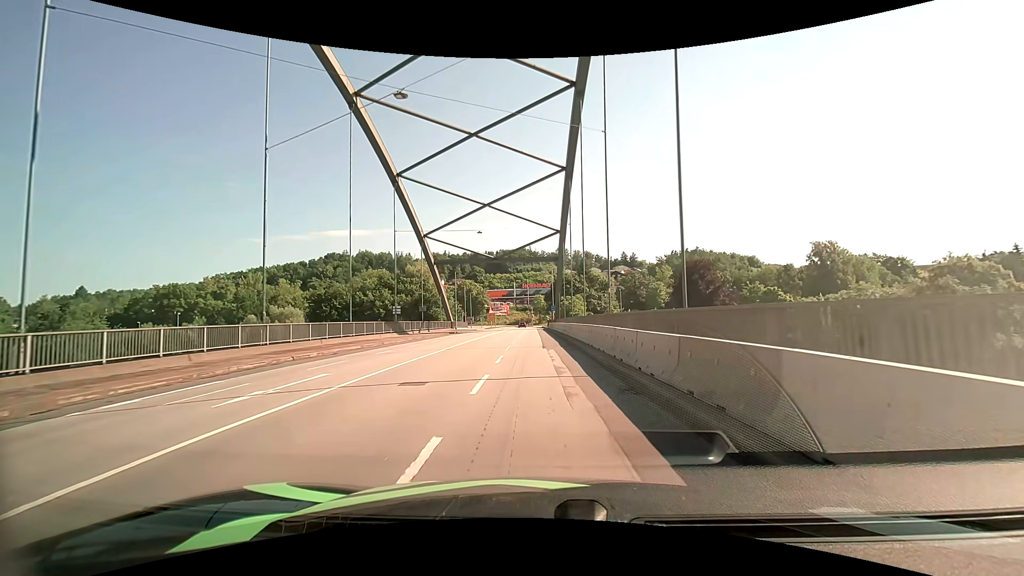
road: primary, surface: asphalt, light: Day
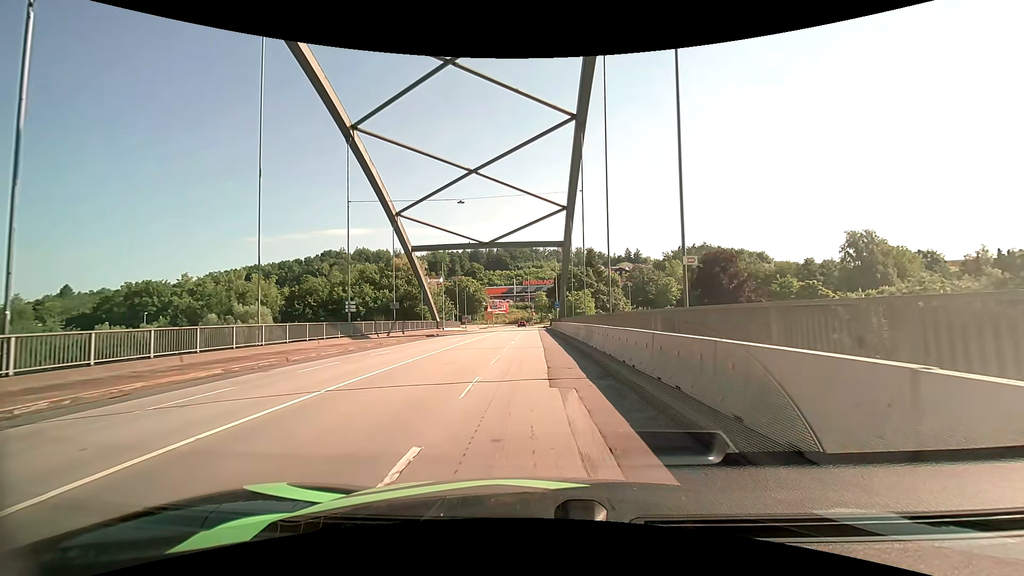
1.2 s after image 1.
(0.0, +12.5) m; 0°
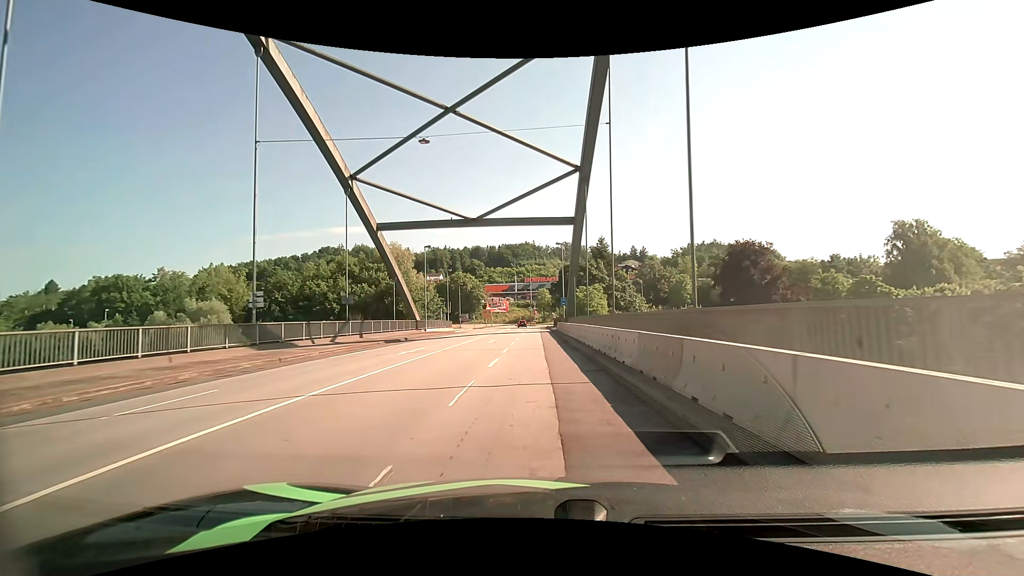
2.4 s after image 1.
(0.0, +12.8) m; 0°
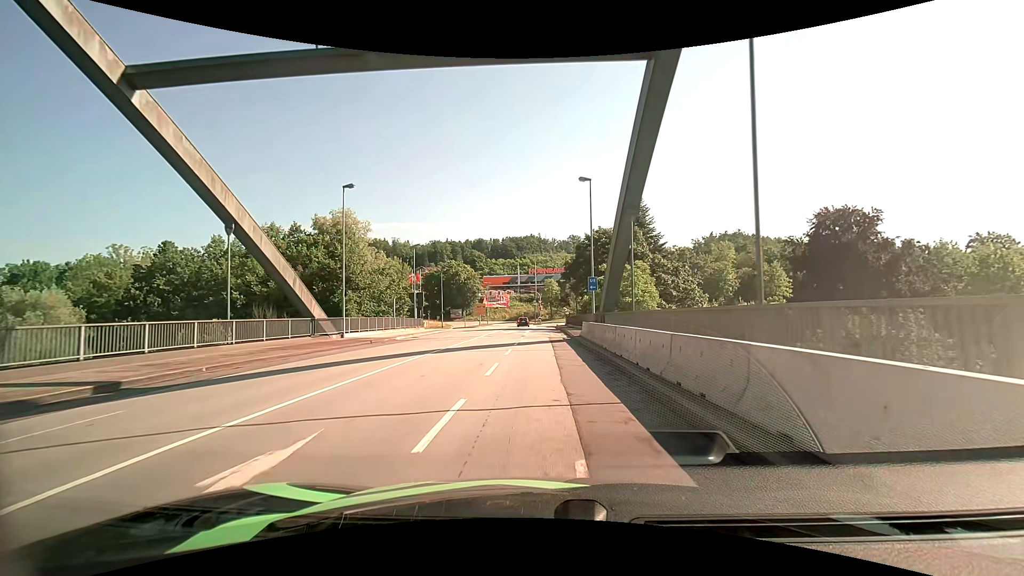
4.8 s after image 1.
(-0.3, +26.9) m; 0°
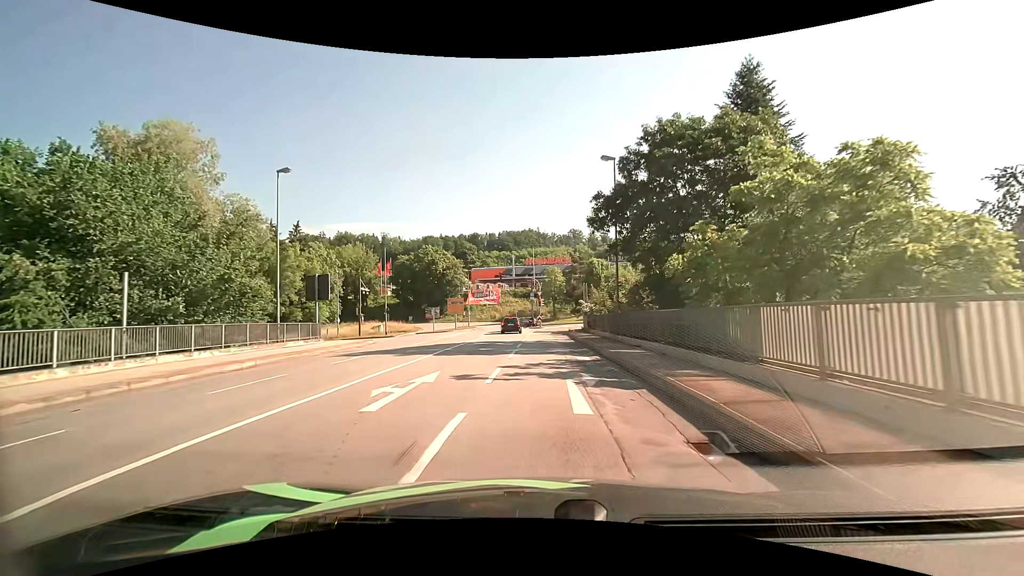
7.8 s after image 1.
(-0.2, +31.1) m; -1°
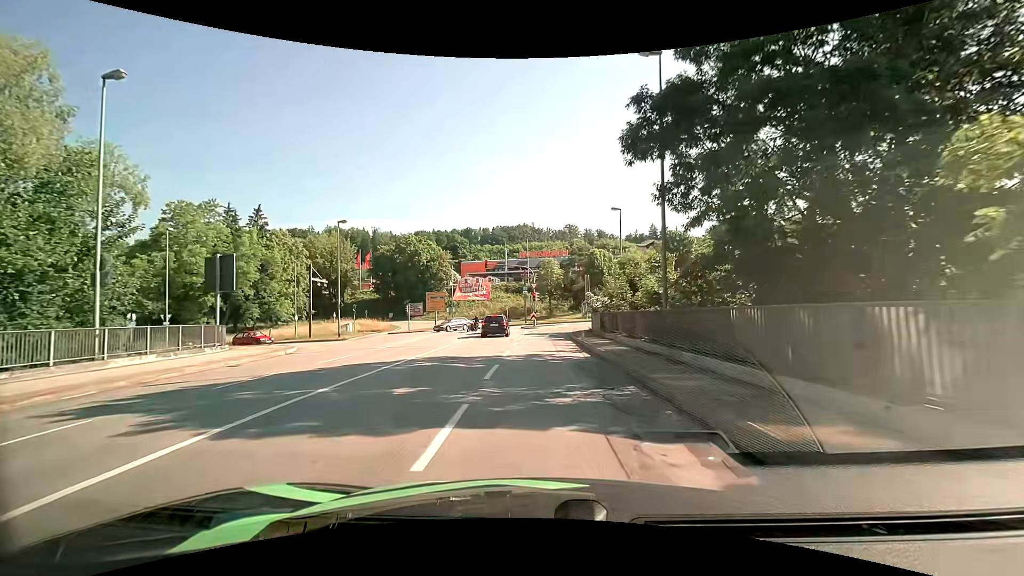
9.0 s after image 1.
(+0.1, +11.4) m; +1°
(0, +10) (0, +20) (0, +30) (+1, +40) (+6, +48) (+15, +54) (+24, +57) (+34, +59) (+43, +62) (+53, +64) m
